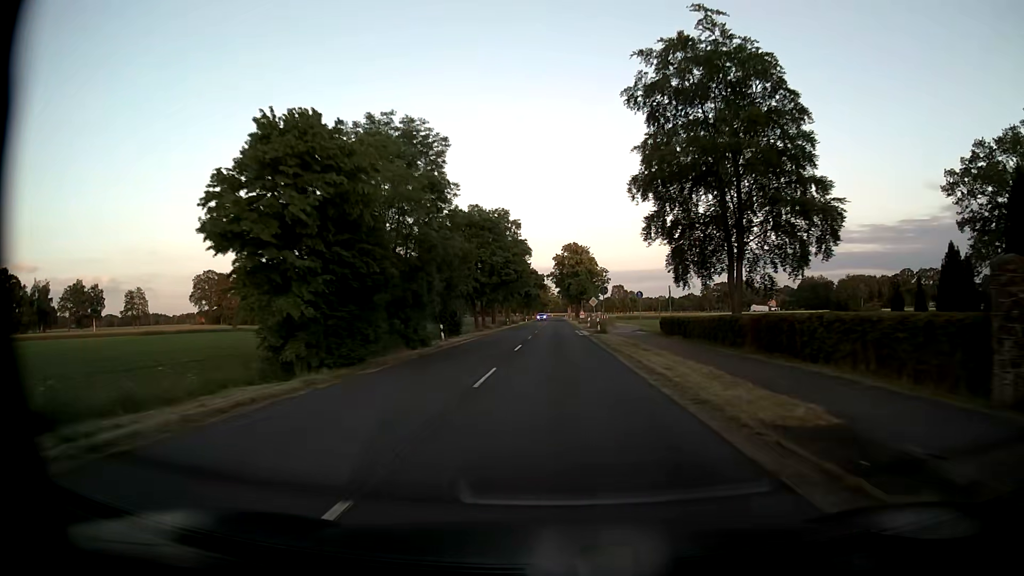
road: secondary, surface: asphalt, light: Day
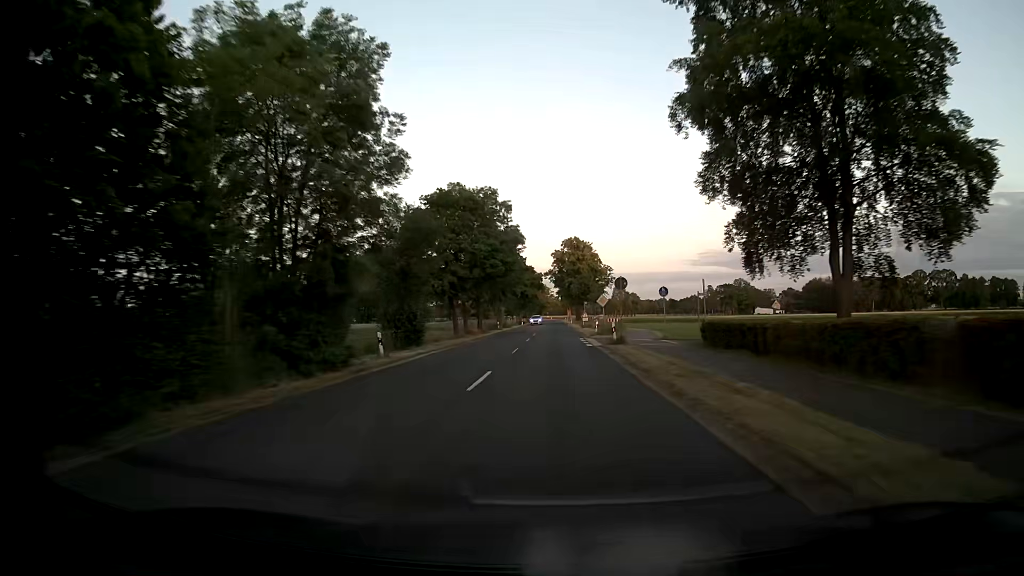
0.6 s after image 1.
(0.0, +12.5) m; 0°
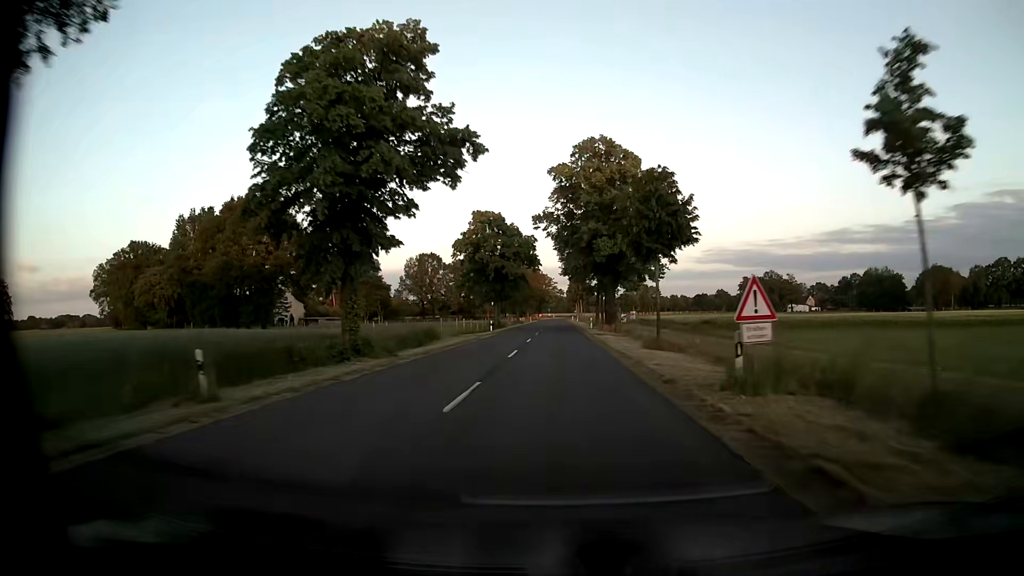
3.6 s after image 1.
(-0.3, +62.8) m; -1°
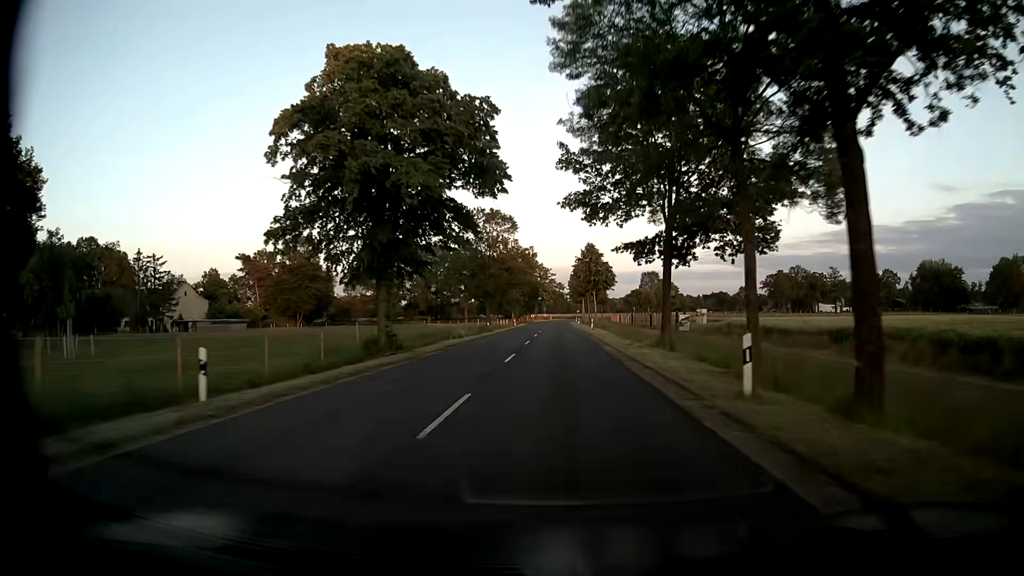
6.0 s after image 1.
(+0.1, +50.1) m; 0°
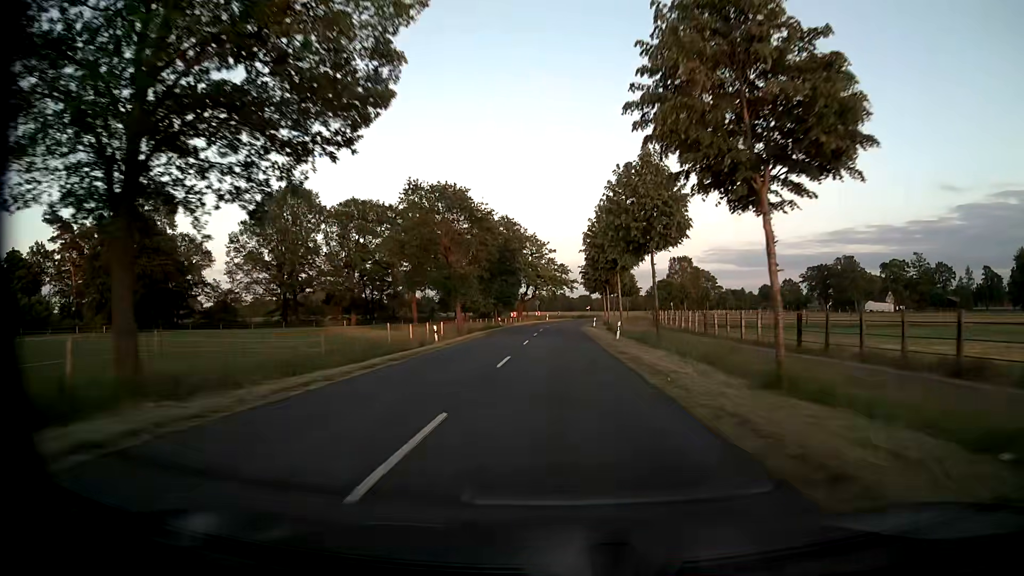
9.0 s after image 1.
(-0.1, +62.6) m; 0°
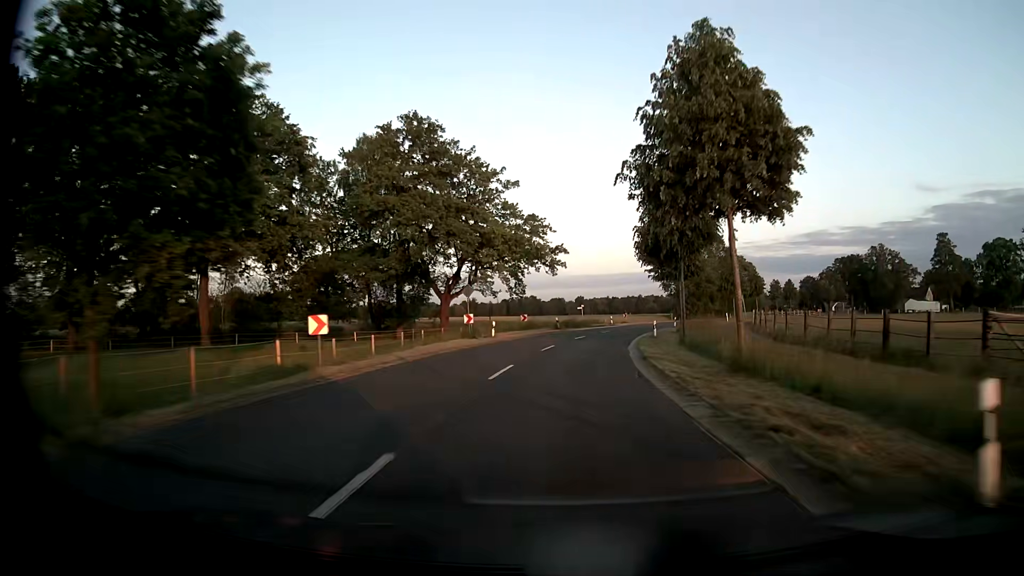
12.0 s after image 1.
(+0.4, +62.6) m; +2°
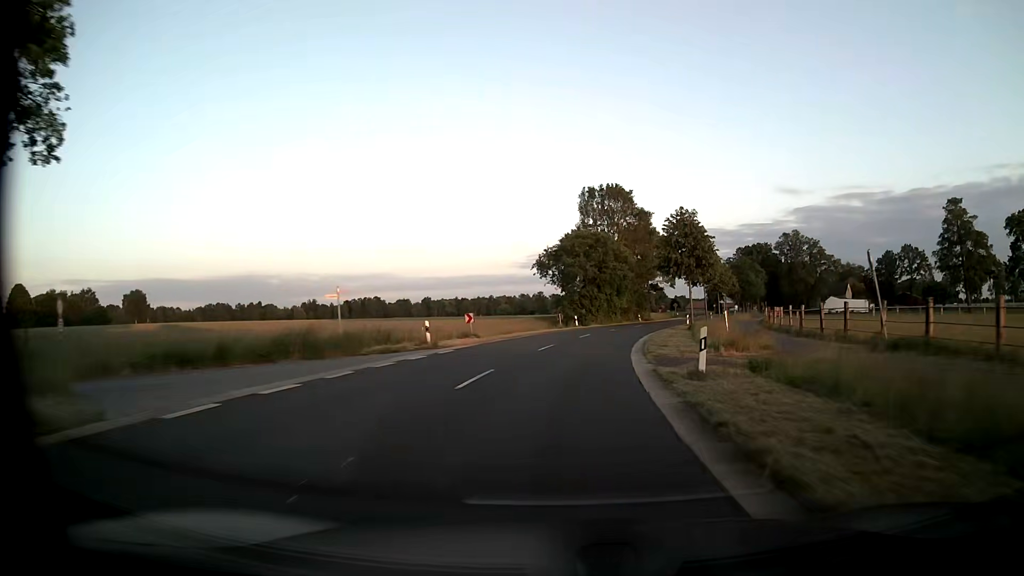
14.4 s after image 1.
(+5.0, +49.7) m; +13°
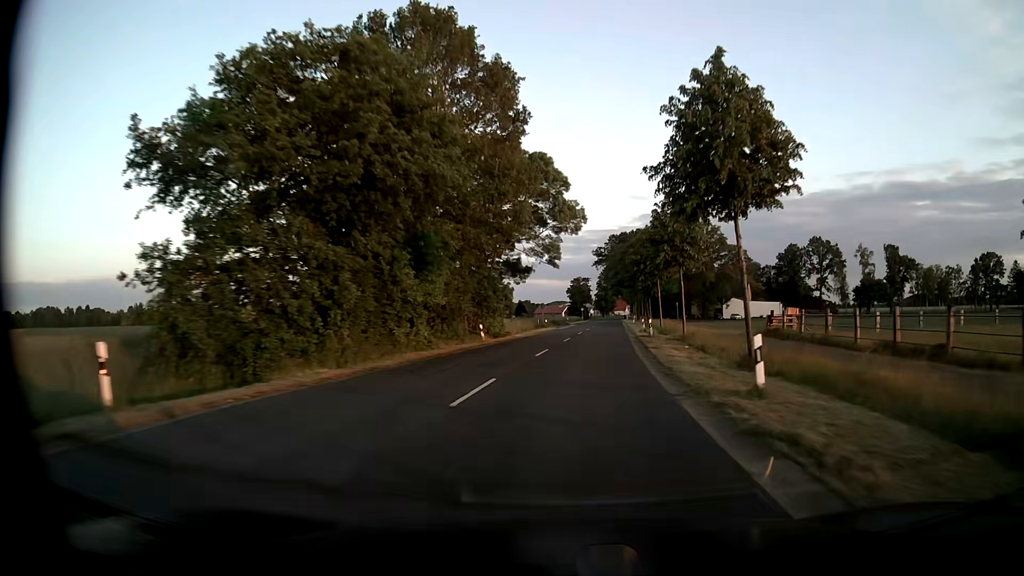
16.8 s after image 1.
(+5.6, +49.5) m; +13°
(0, +10) (+1, +20) (+2, +30) (+3, +40) (+4, +50) (+5, +60) (+6, +70) (+7, +80) (+8, +90) (+9, +100) m
